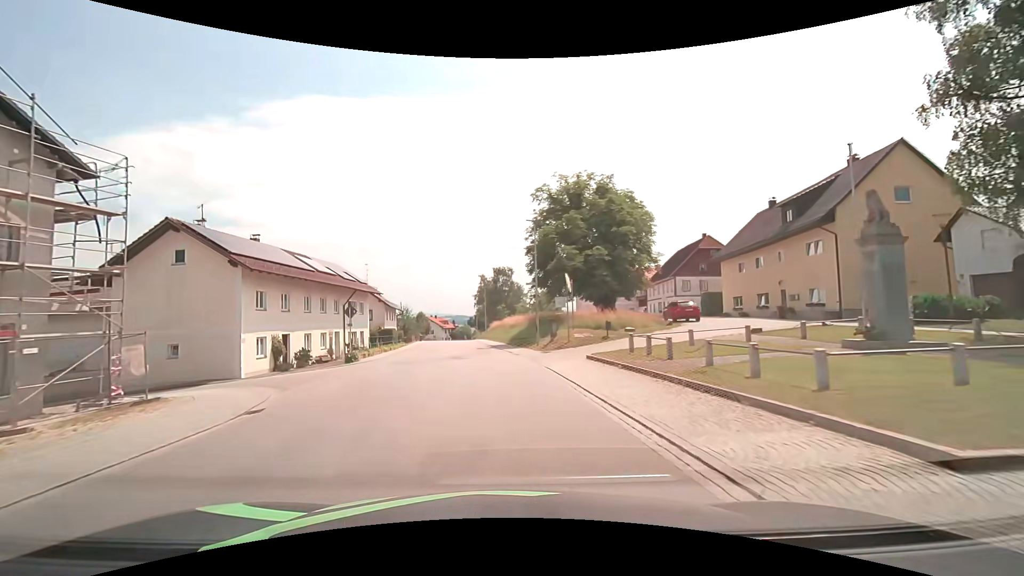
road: secondary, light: Day
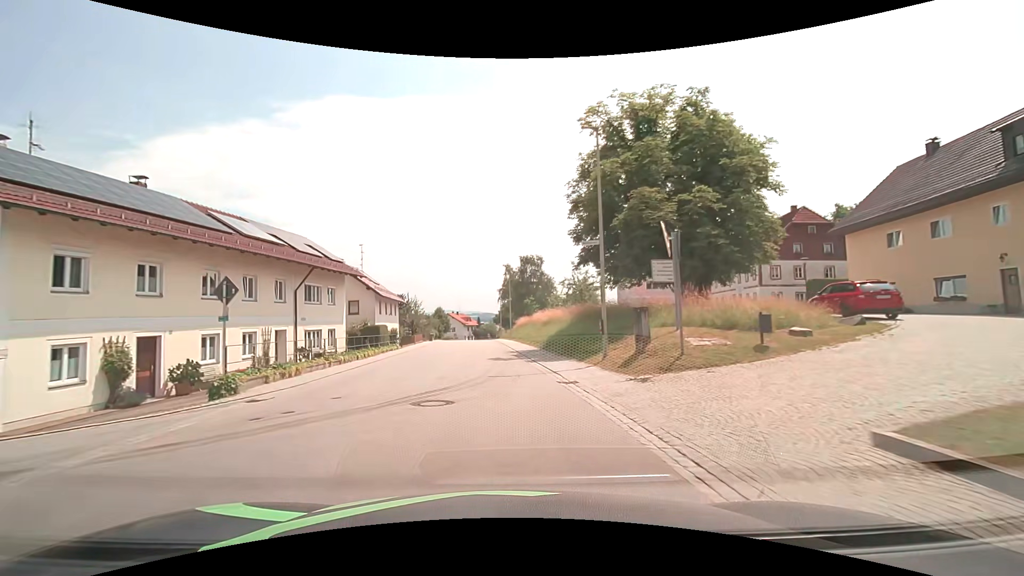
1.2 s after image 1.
(-0.5, +14.7) m; -3°
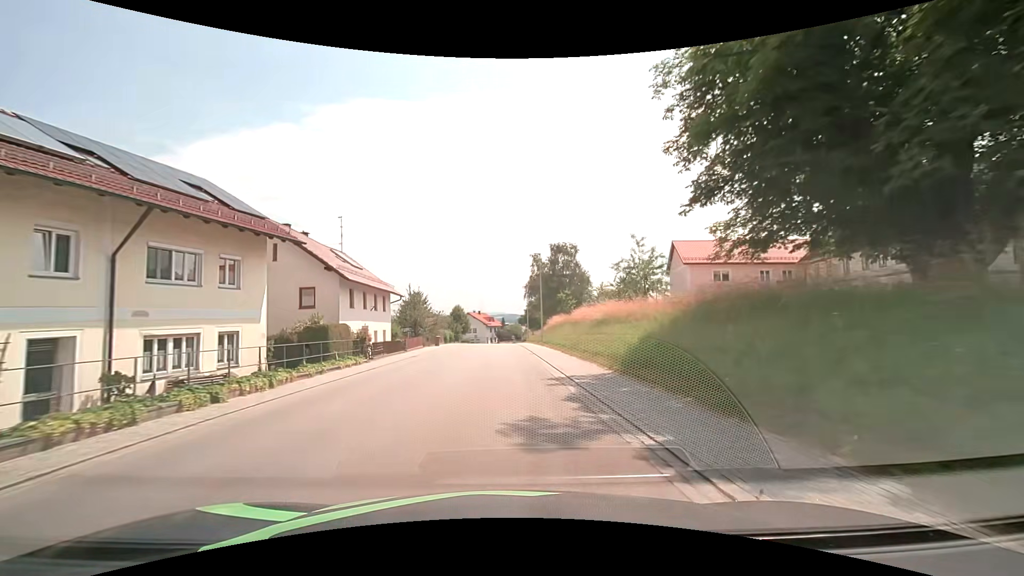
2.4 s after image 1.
(-0.4, +14.9) m; -3°
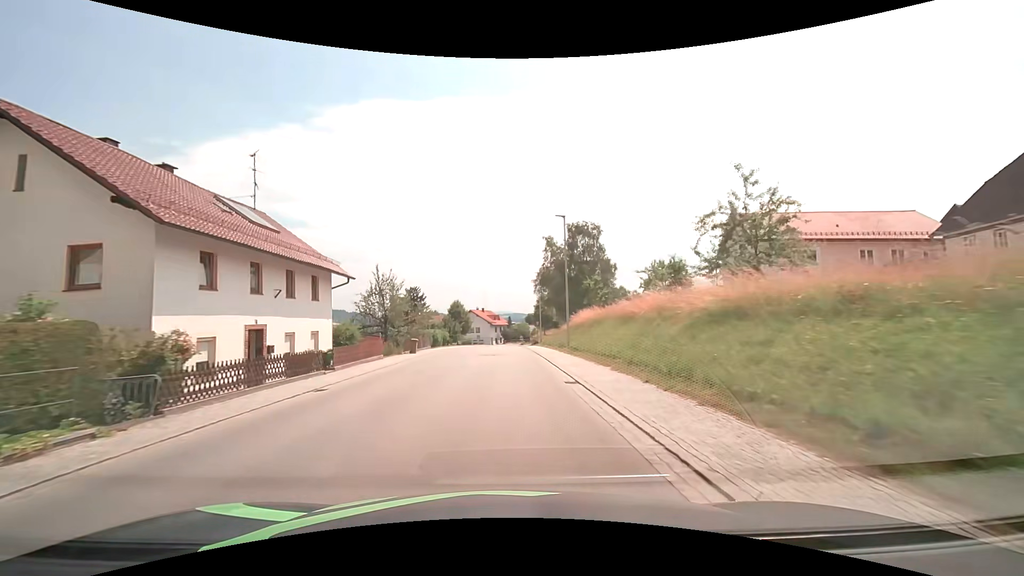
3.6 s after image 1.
(-0.1, +15.0) m; 0°
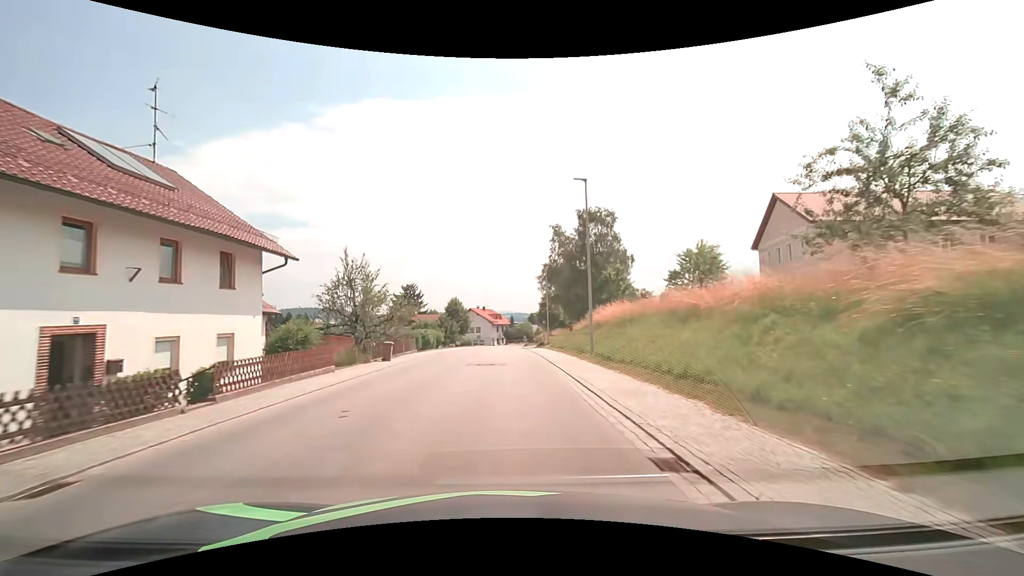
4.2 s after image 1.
(-0.1, +7.5) m; -1°
(0, +10) (0, +20) (0, +30) (0, +40) (0, +50) (0, +60) (0, +70) (0, +80) (+1, +90) (+3, +100) m
